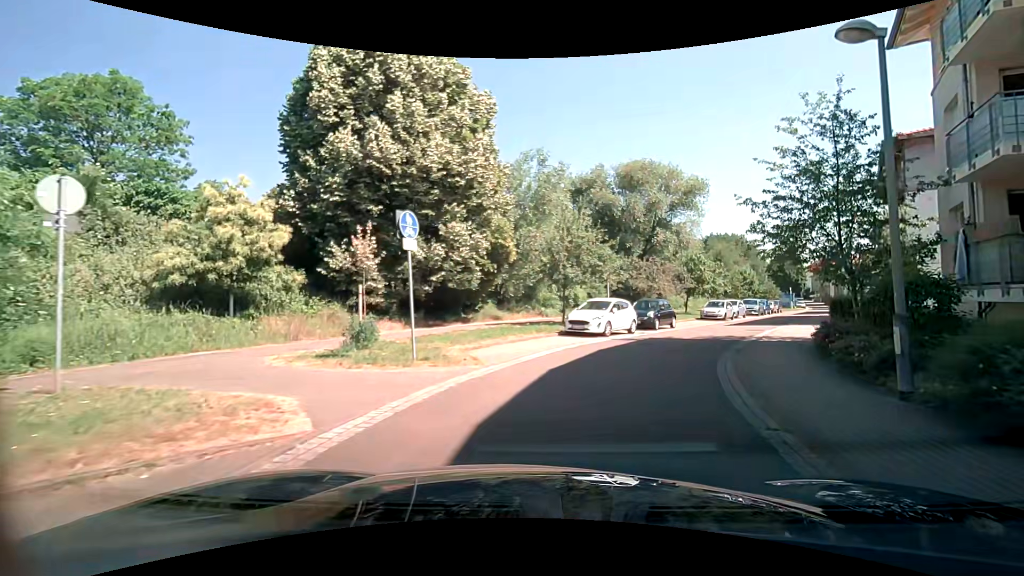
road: residential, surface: asphalt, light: Day
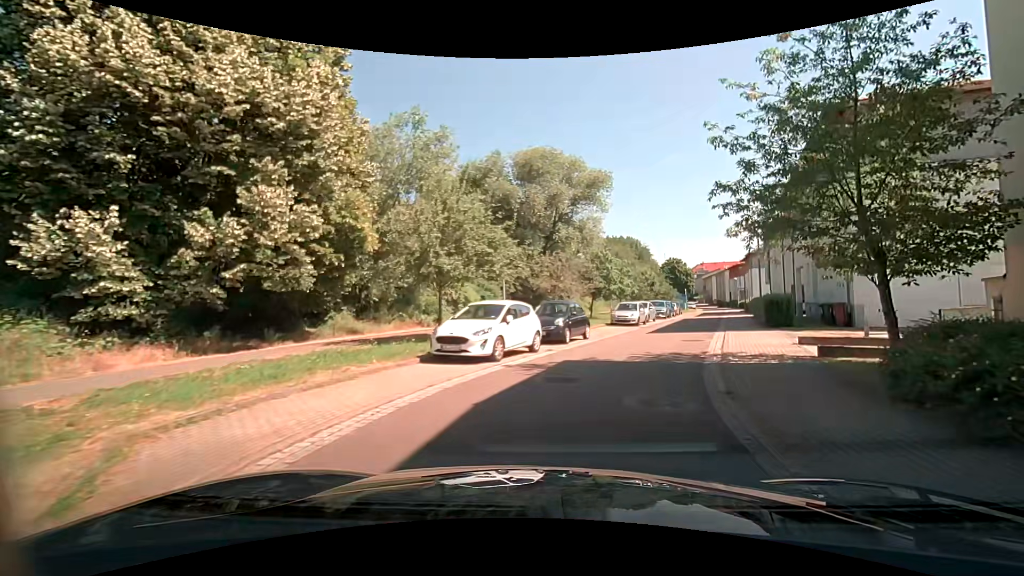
(+0.6, +7.4) m; +9°
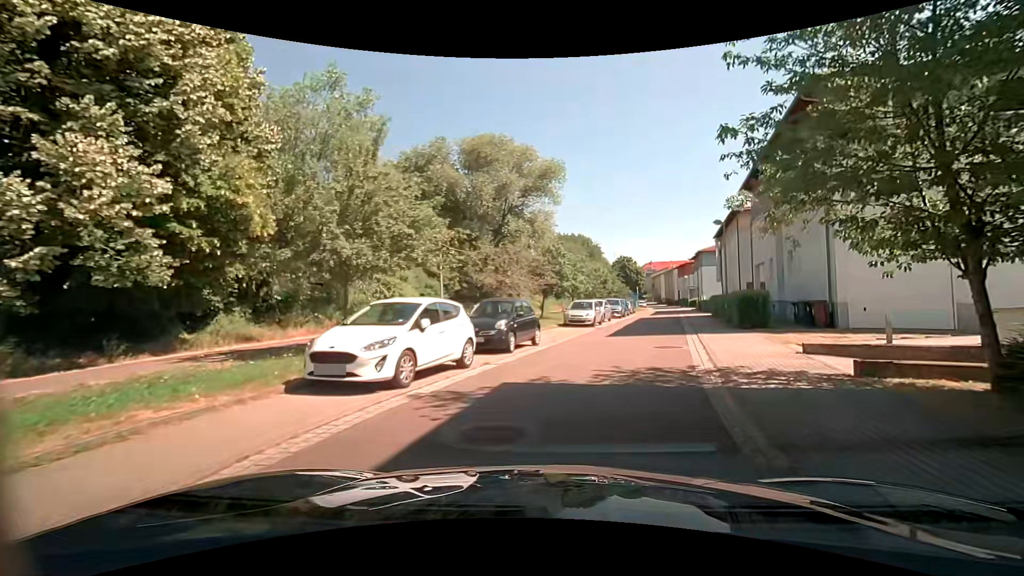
(+0.2, +3.8) m; +6°
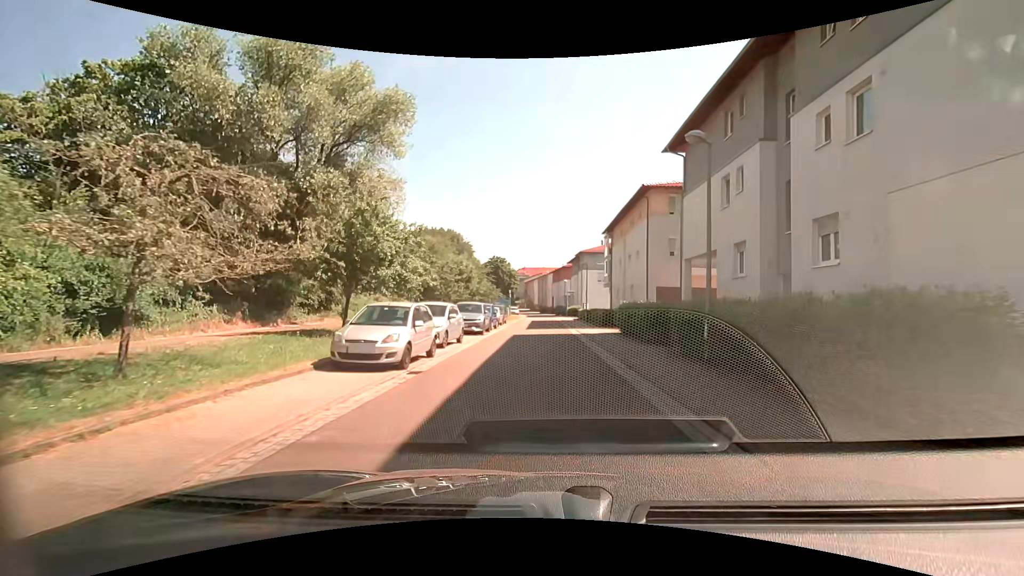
(+2.7, +15.9) m; +14°
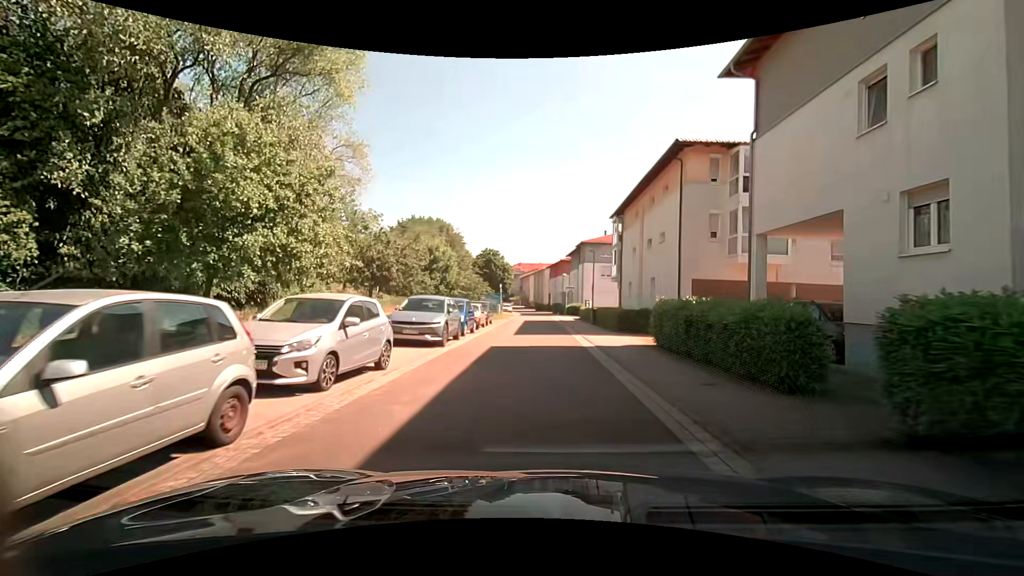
(+0.3, +8.7) m; +1°
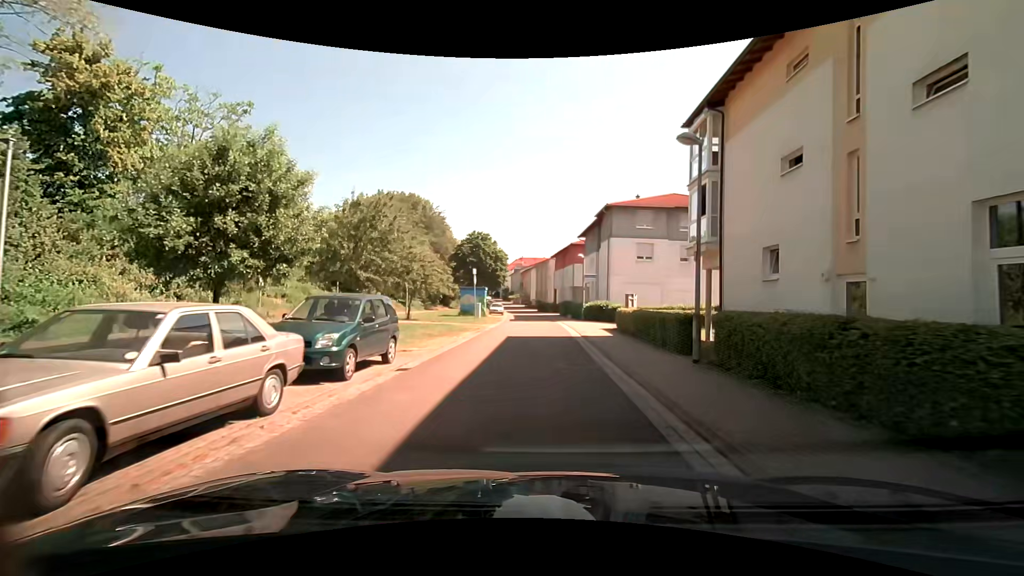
(+0.3, +22.9) m; +1°
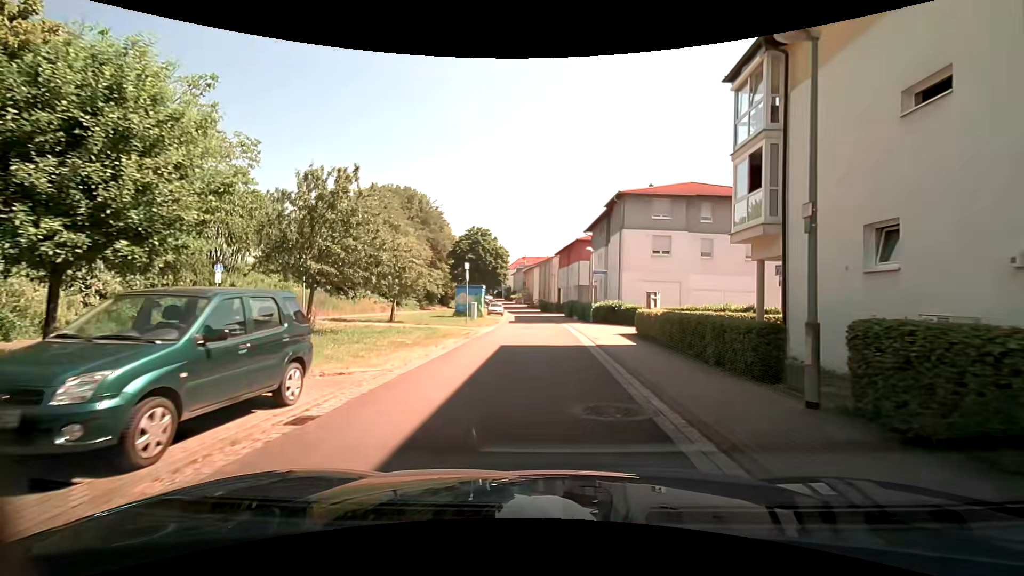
(-0.1, +4.6) m; -1°
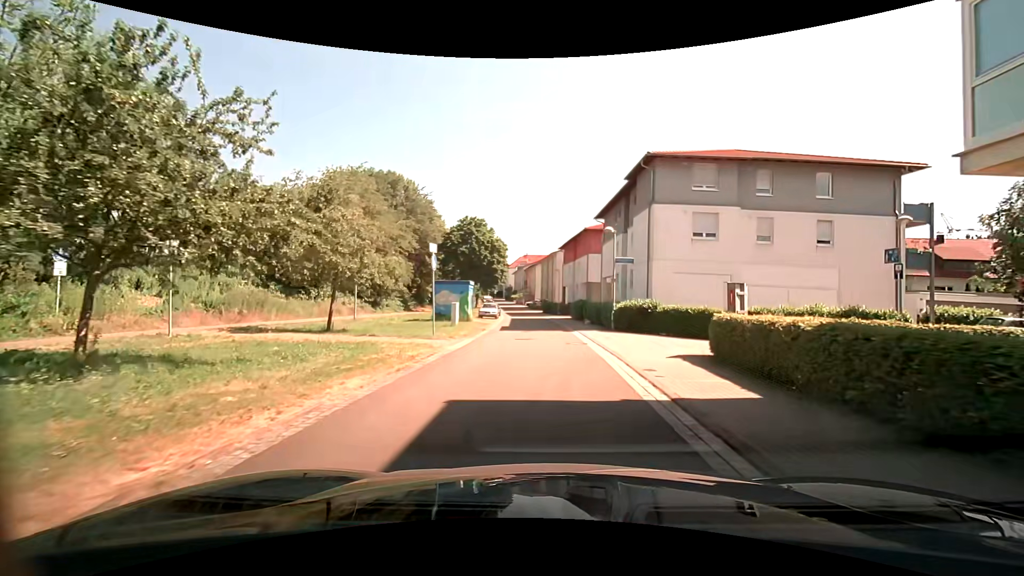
(-0.1, +9.2) m; 0°
(0, +10) (0, +20) (0, +30) (-1, +40) (-1, +50) (-2, +60) (-3, +70) (-5, +80) (-6, +90) (-7, +100) m
